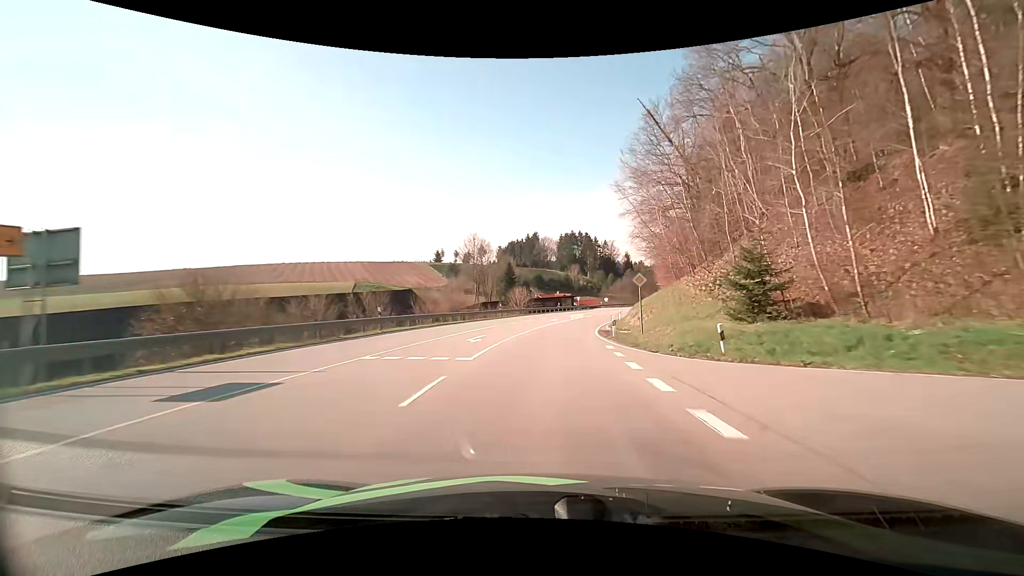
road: secondary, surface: asphalt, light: Day
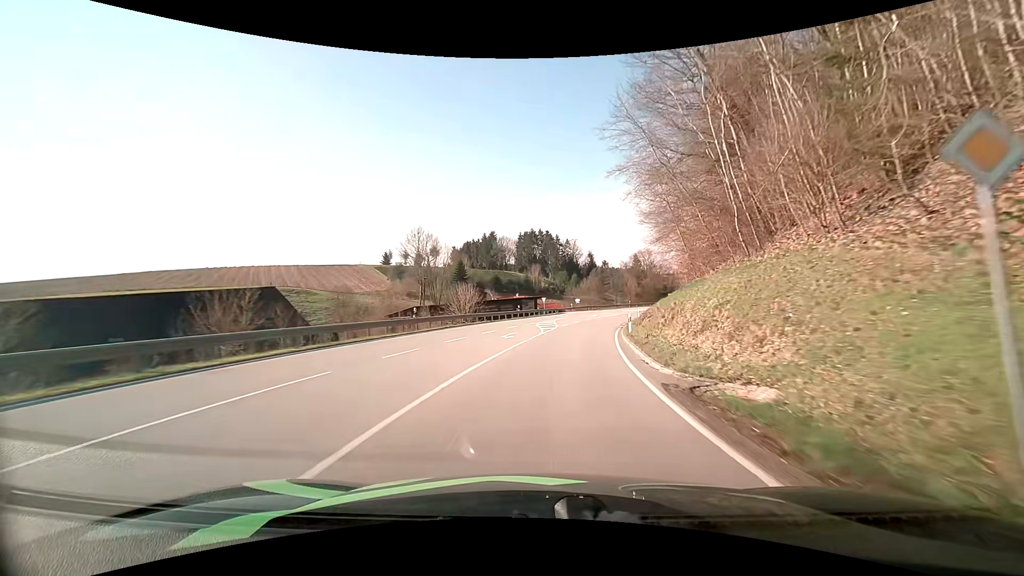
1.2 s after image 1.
(+0.8, +22.5) m; +5°
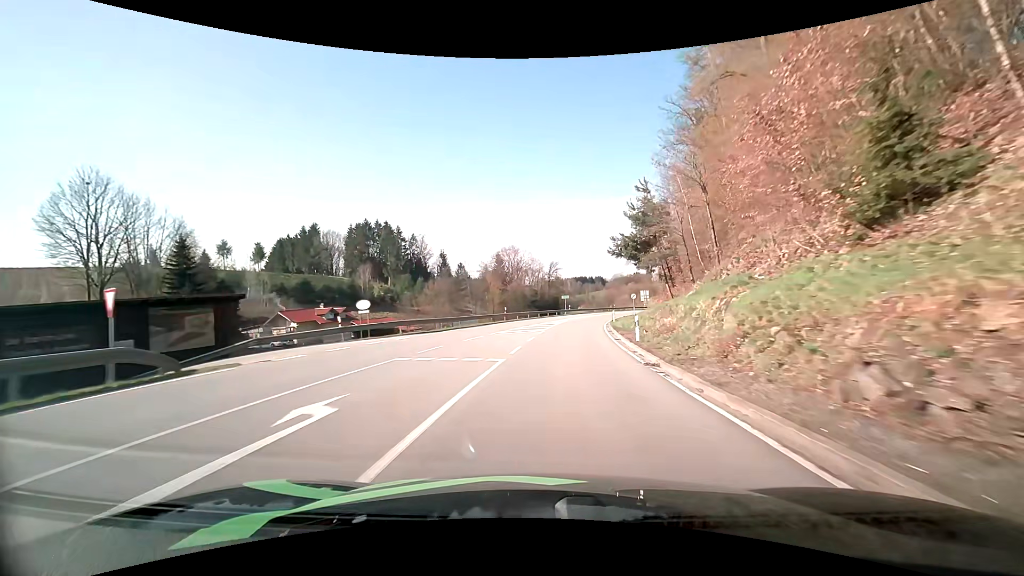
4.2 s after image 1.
(+7.8, +55.9) m; +16°
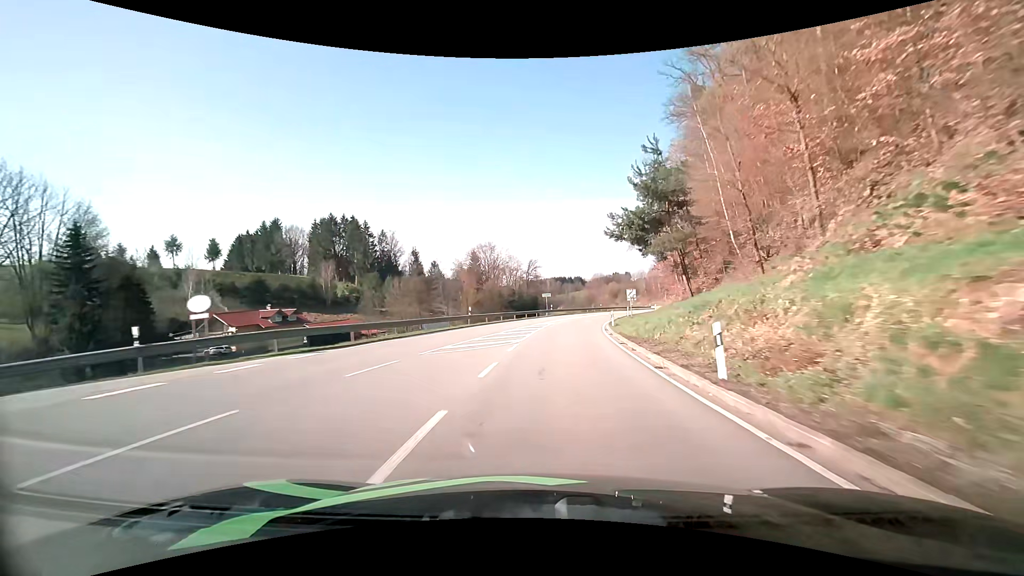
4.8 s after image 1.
(+0.3, +11.4) m; +2°
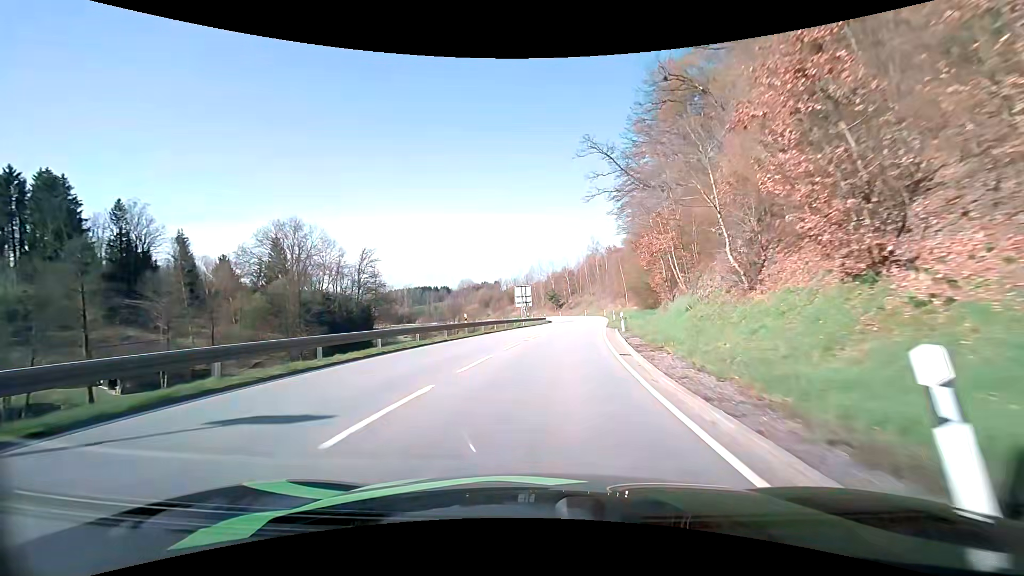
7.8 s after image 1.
(+6.8, +56.4) m; +15°
(0, +10) (+1, +20) (+2, +30) (+3, +40) (+5, +50) (+6, +60) (+7, +70) (+8, +80) (+8, +90) (+8, +100) m
